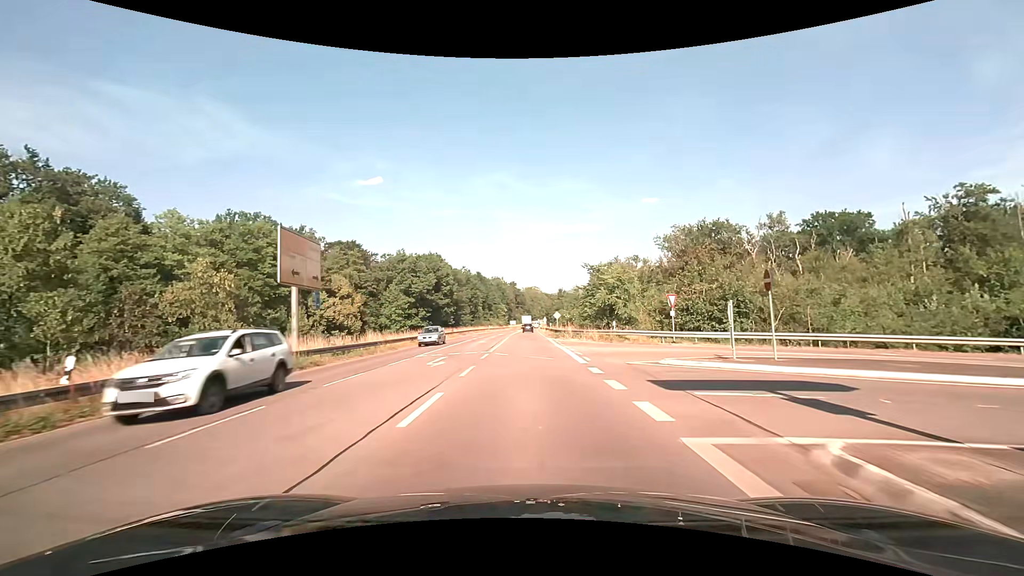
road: primary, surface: asphalt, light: Day
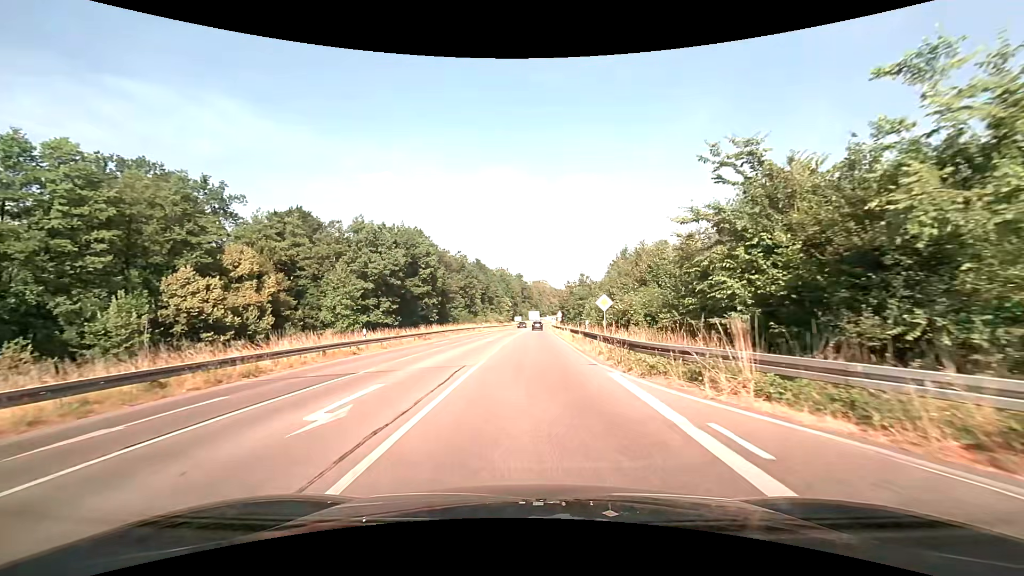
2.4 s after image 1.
(-0.2, +30.1) m; -1°
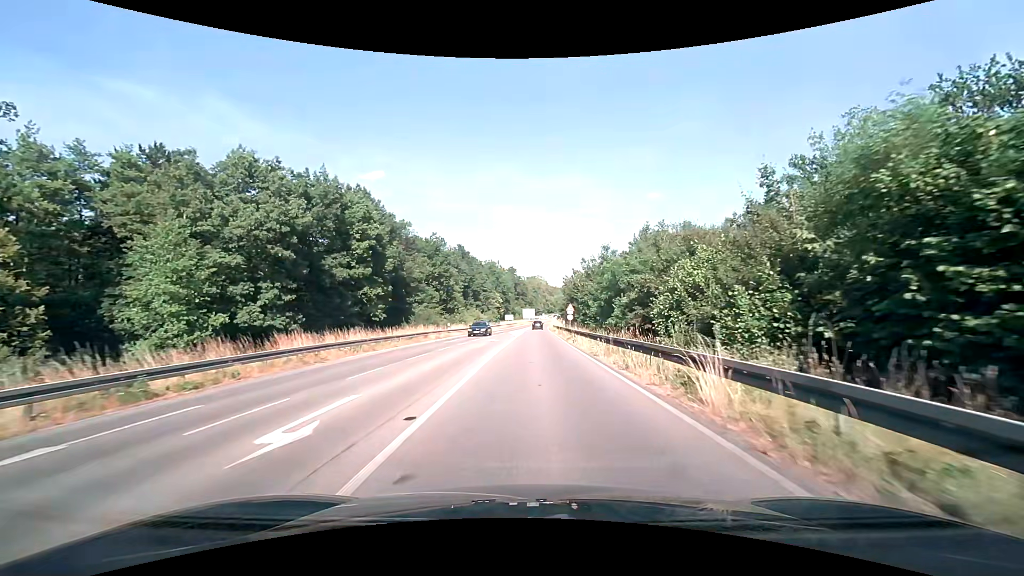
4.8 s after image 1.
(0.0, +29.7) m; +1°
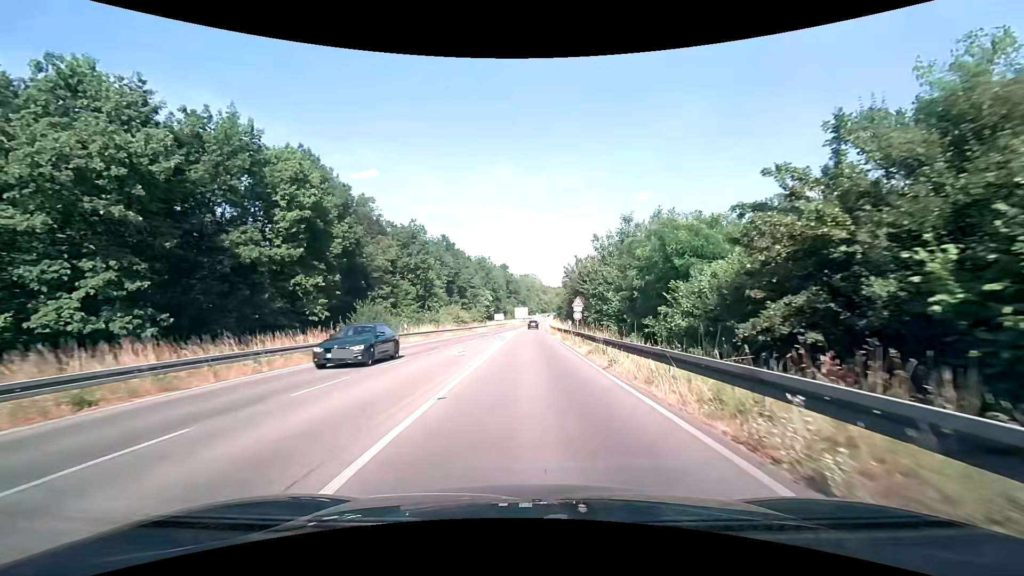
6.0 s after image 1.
(+0.1, +14.9) m; +1°
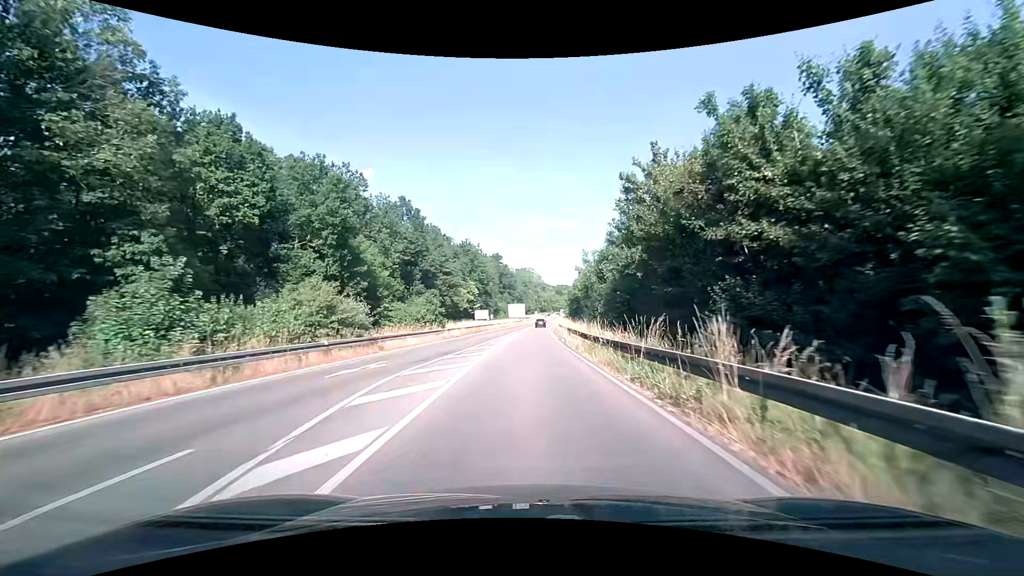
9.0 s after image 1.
(-0.1, +37.4) m; 0°
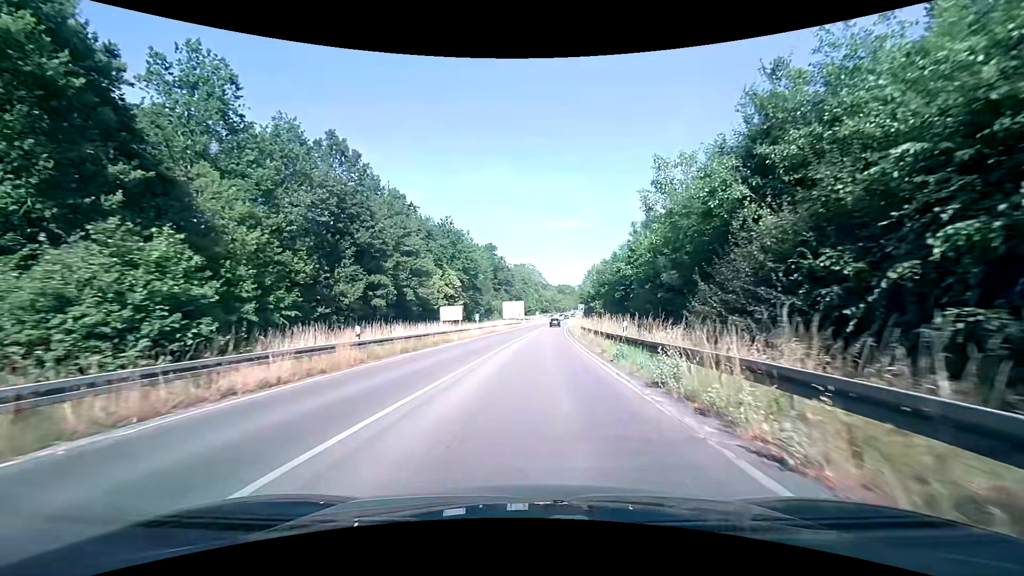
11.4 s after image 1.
(0.0, +30.3) m; 0°
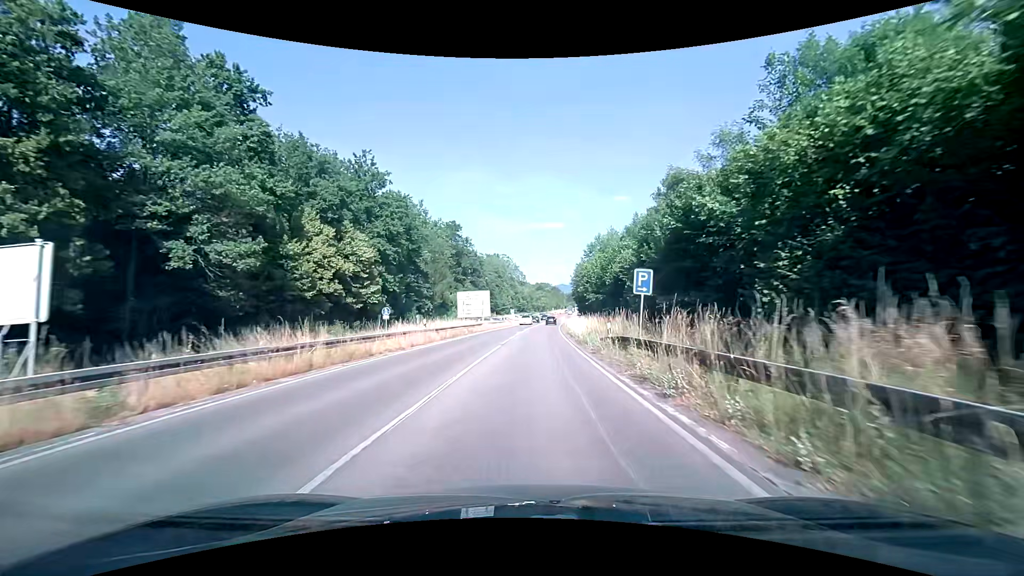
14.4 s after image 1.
(+0.8, +37.7) m; +3°
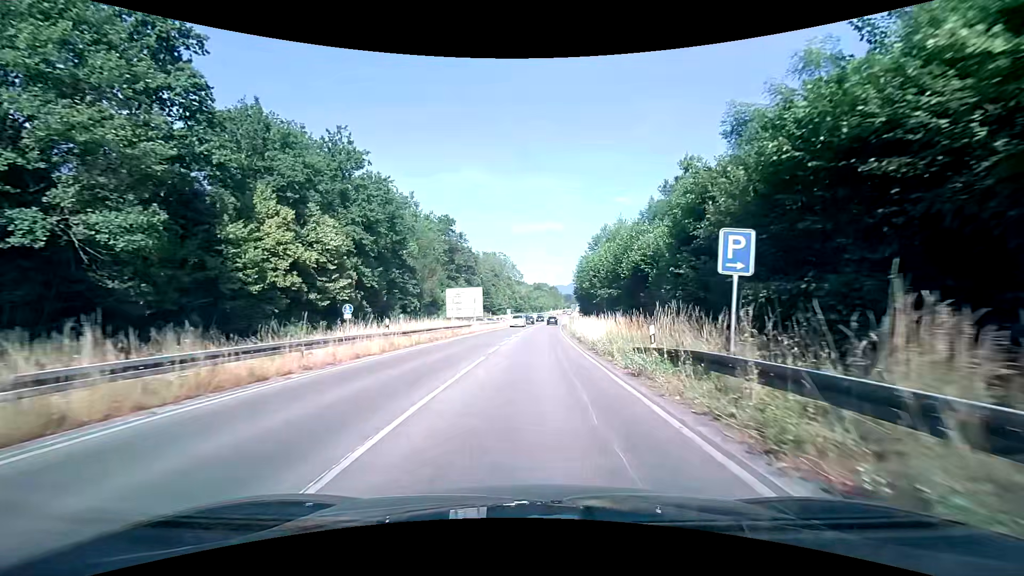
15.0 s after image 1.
(0.0, +7.5) m; 0°
(0, +10) (0, +20) (0, +30) (+1, +40) (+1, +50) (+2, +60) (+3, +70) (+3, +80) (+4, +90) (+5, +100) m
